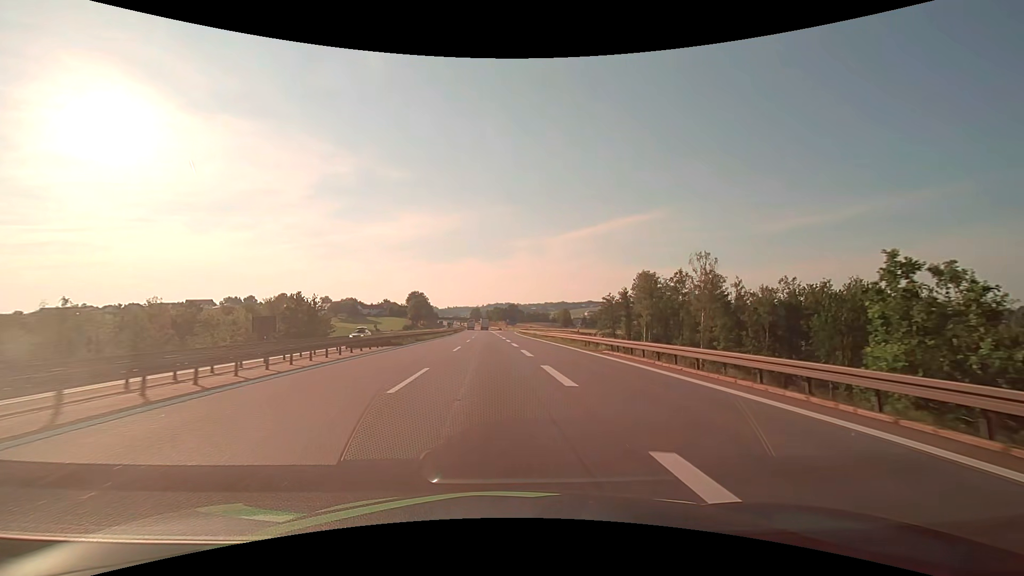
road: motorway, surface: asphalt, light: Day
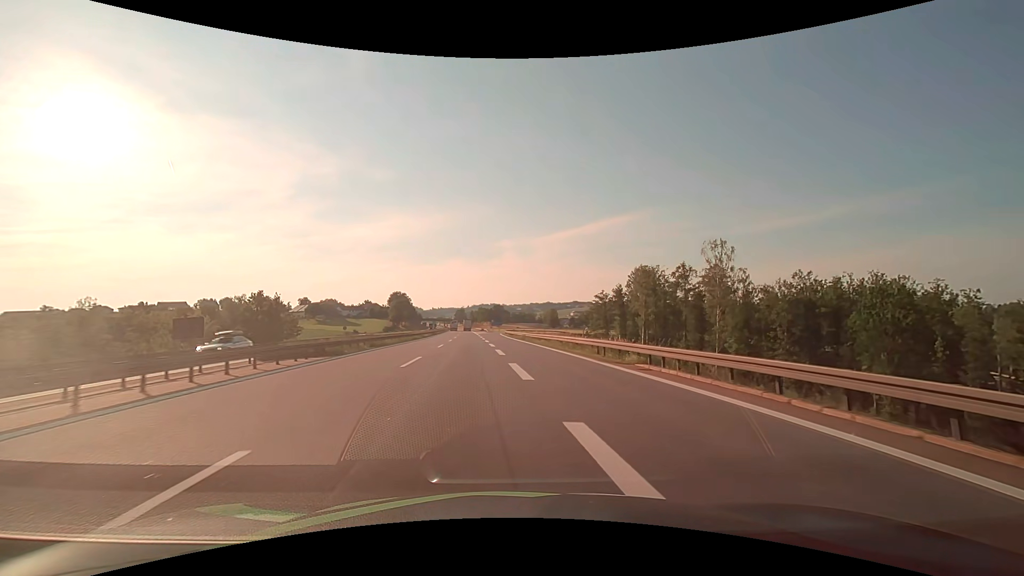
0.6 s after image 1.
(+0.2, +10.4) m; +2°
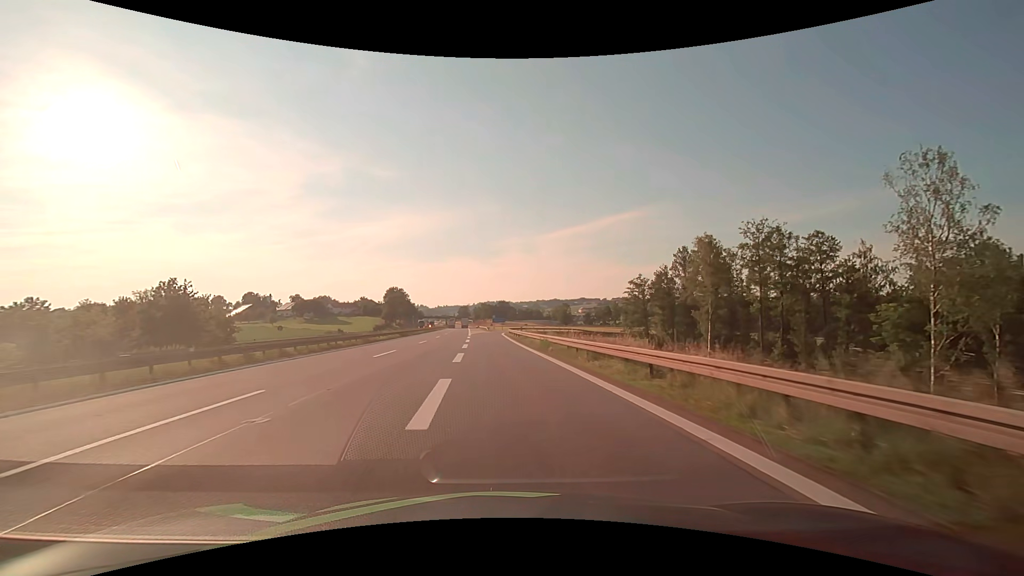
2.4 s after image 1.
(+0.3, +30.3) m; 0°
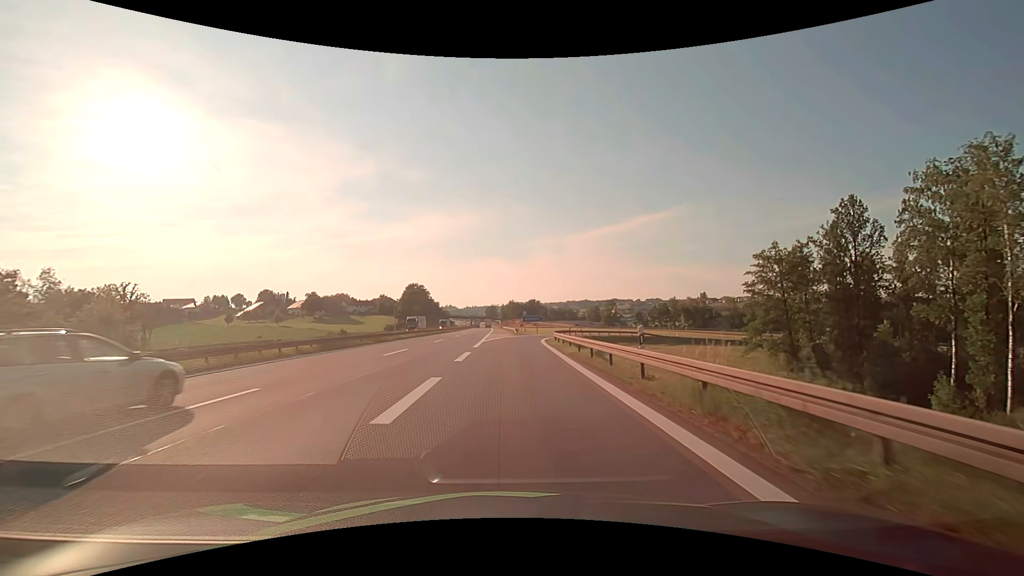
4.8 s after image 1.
(-1.2, +35.4) m; -3°
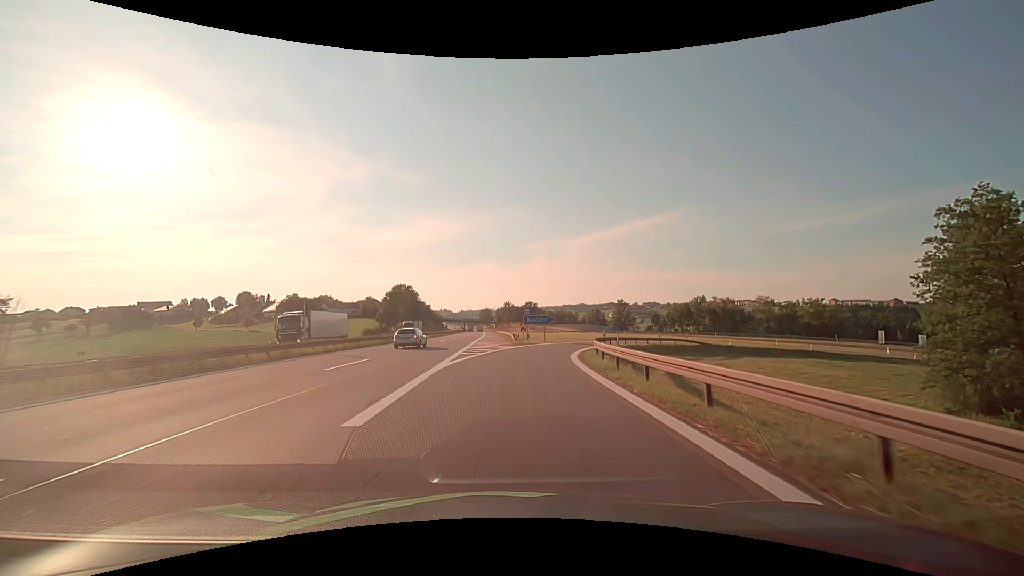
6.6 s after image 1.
(+0.1, +23.8) m; +1°
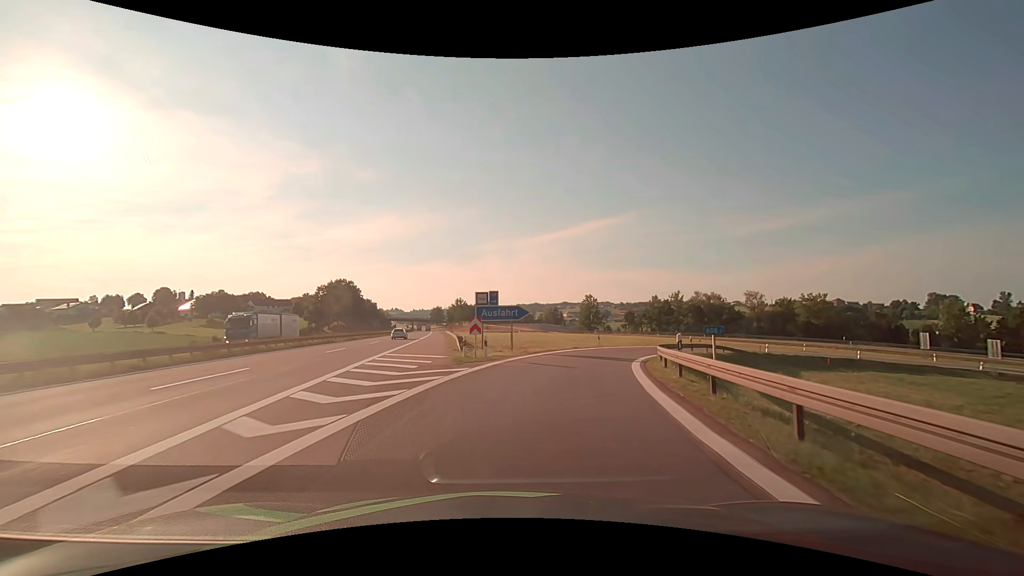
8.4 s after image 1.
(+0.6, +22.3) m; +5°
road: motorway_link
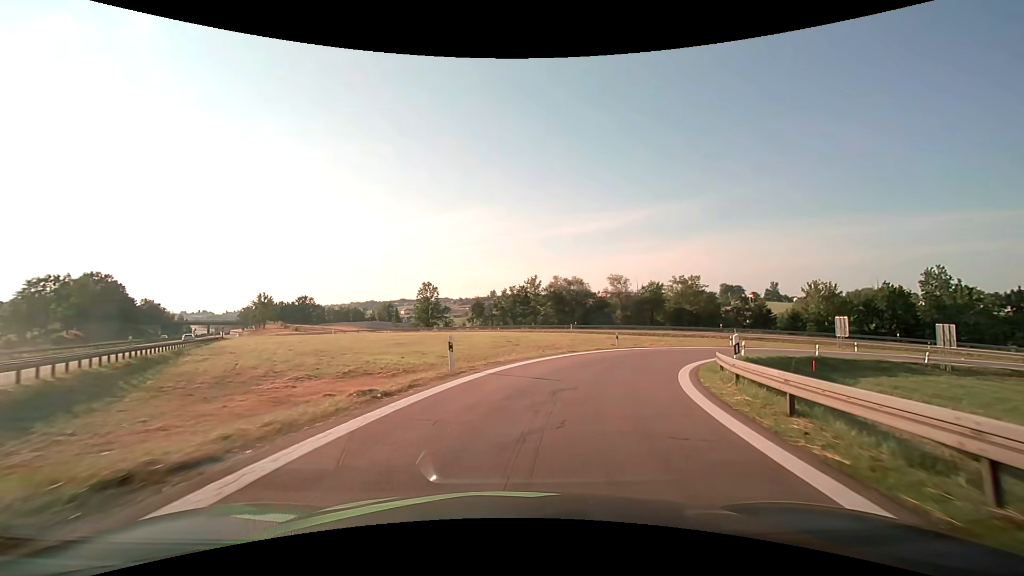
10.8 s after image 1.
(+4.1, +26.9) m; +19°
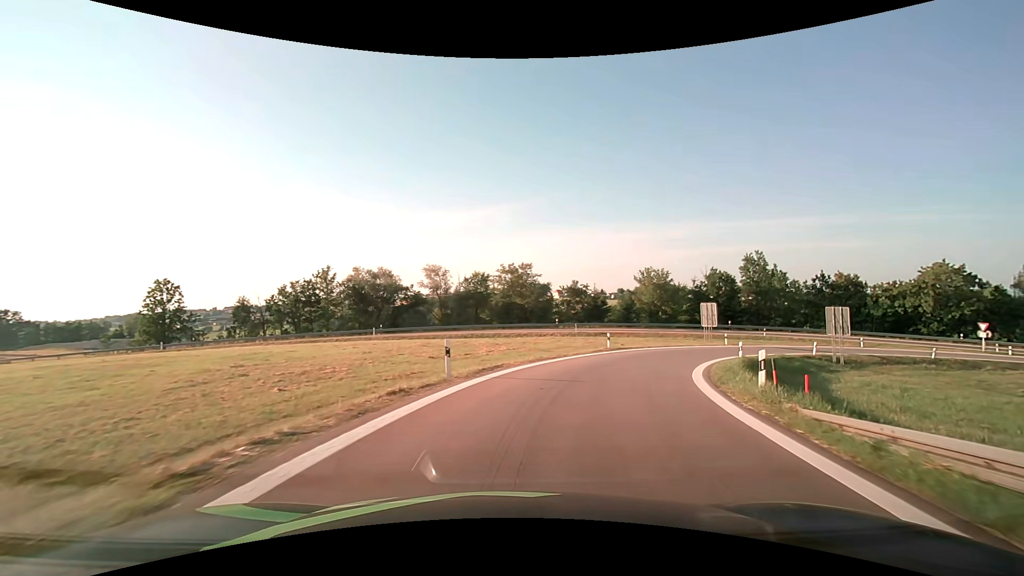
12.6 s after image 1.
(+3.1, +19.2) m; +20°
(+1, +10) (+4, +19) (+8, +28) (+15, +36) (+22, +43) (+31, +48) (+40, +52) (+50, +54) (+60, +53) (+70, +51) m
